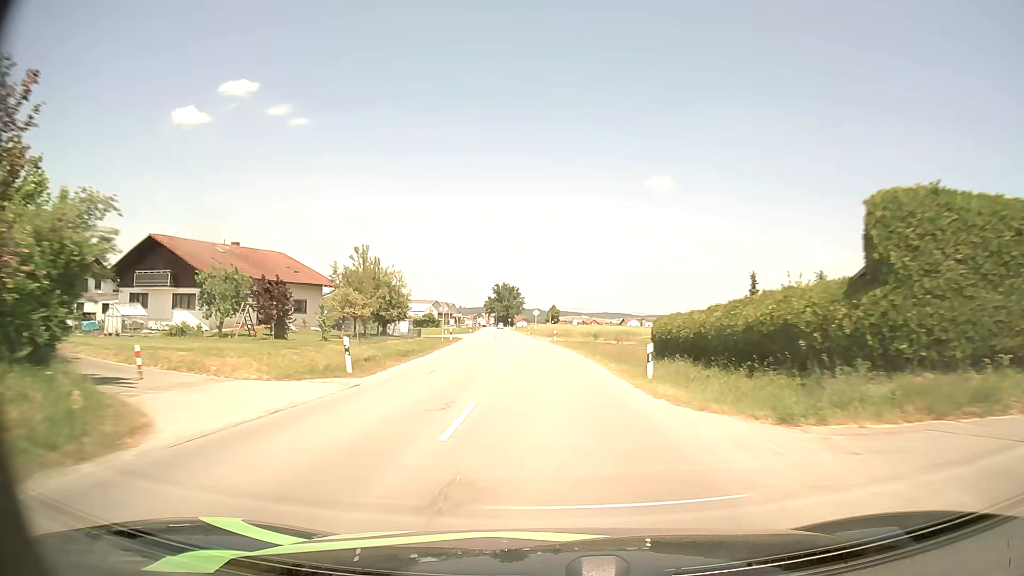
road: secondary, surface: asphalt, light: Day
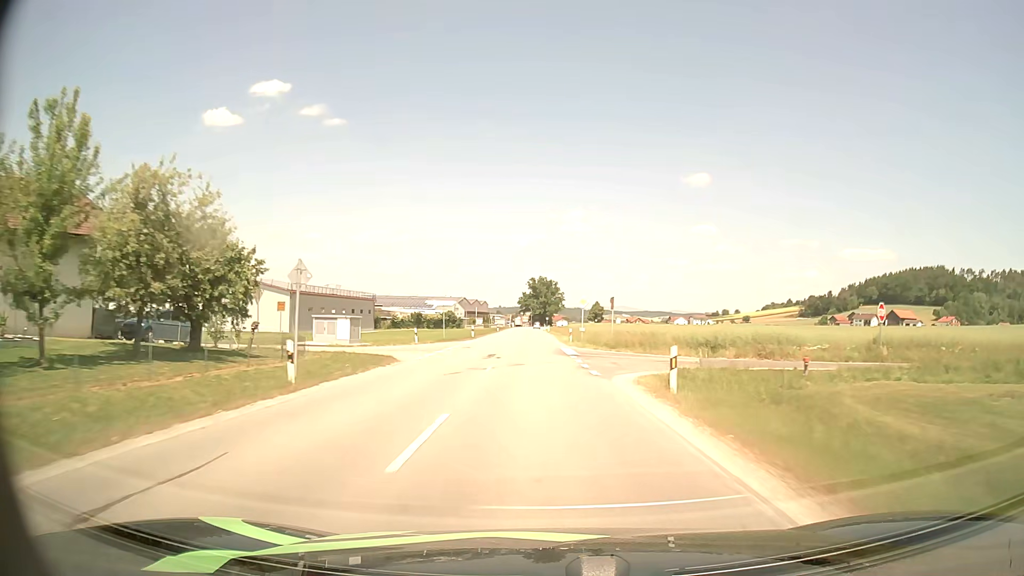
(-1.0, +37.9) m; -3°
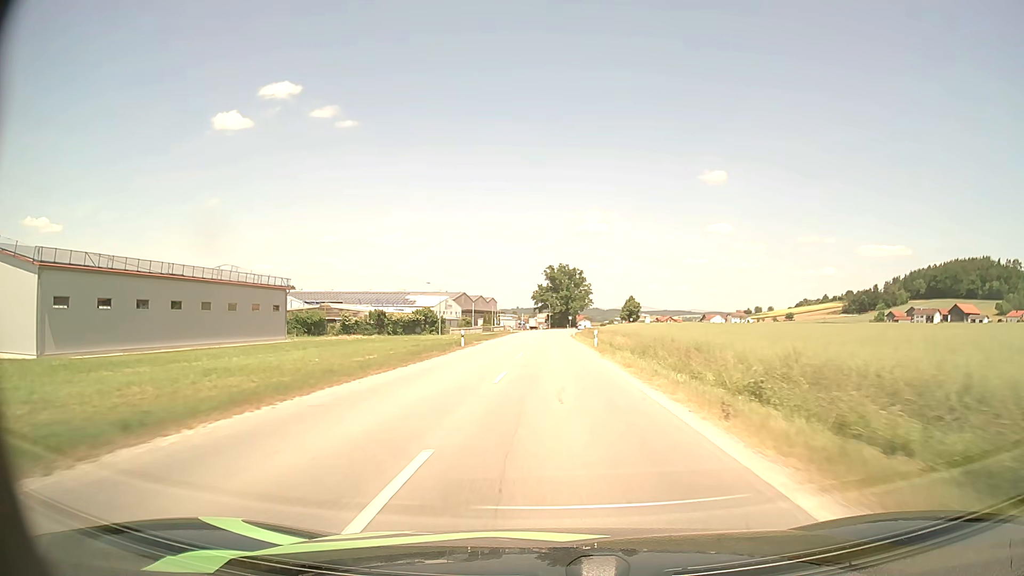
(-1.7, +62.8) m; -2°
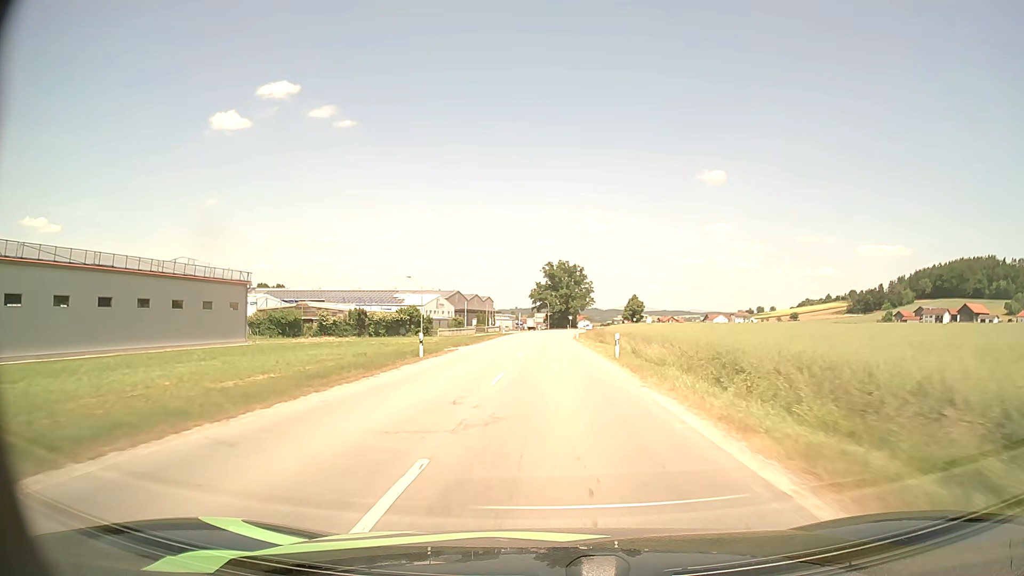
(0.0, +12.5) m; 0°
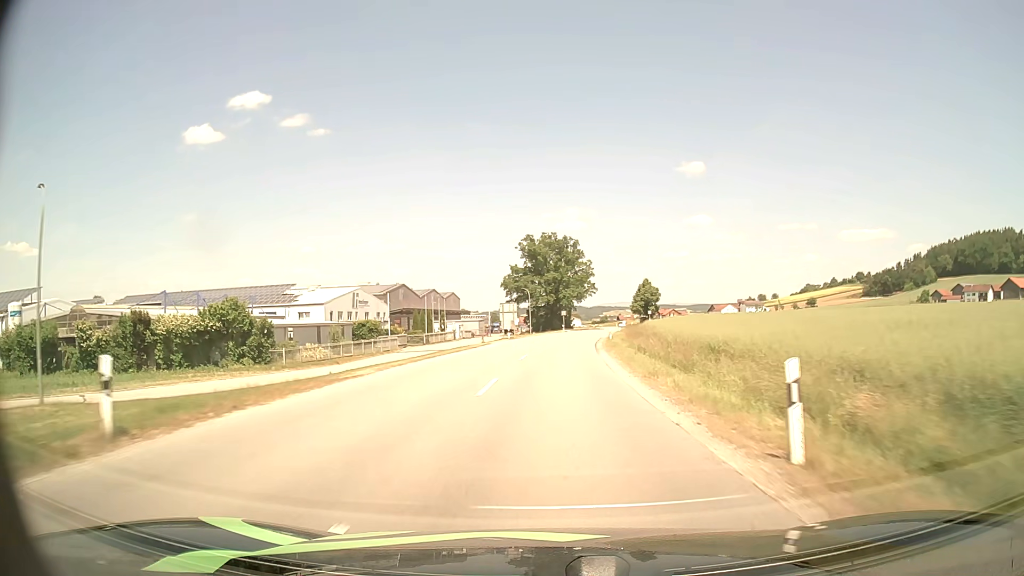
(+0.5, +62.3) m; +1°
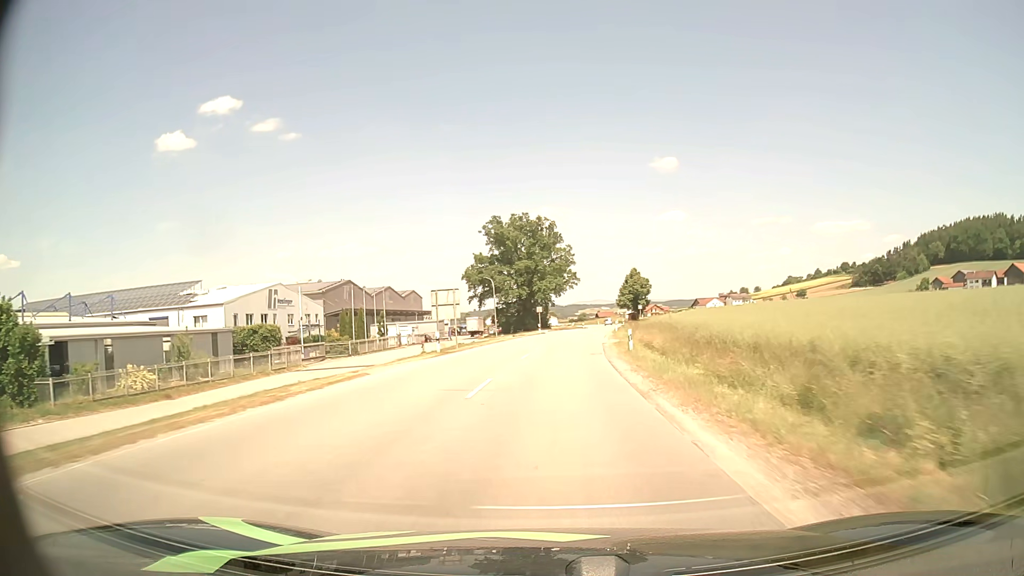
(+0.4, +24.6) m; +2°
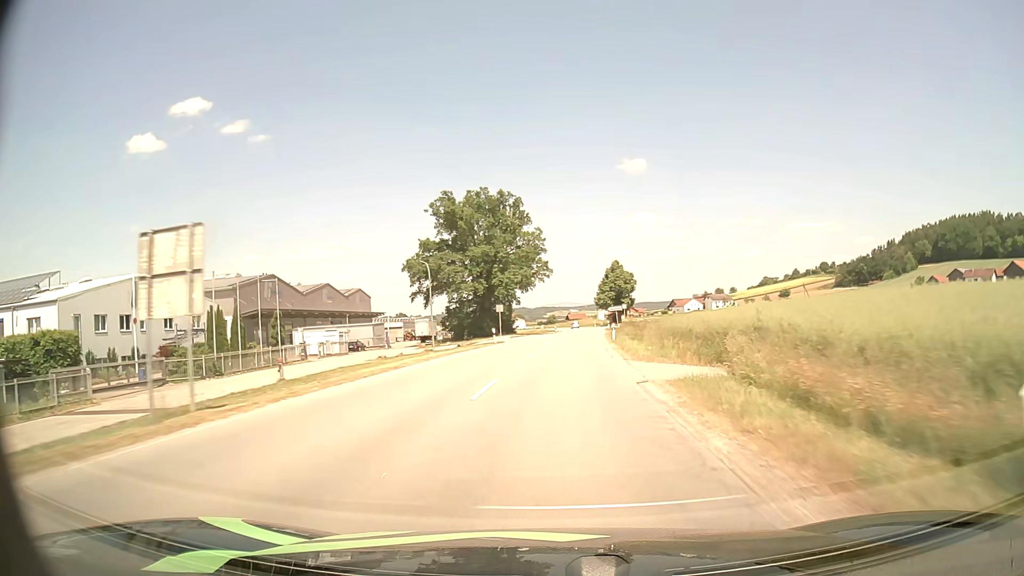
(+0.6, +24.3) m; +3°
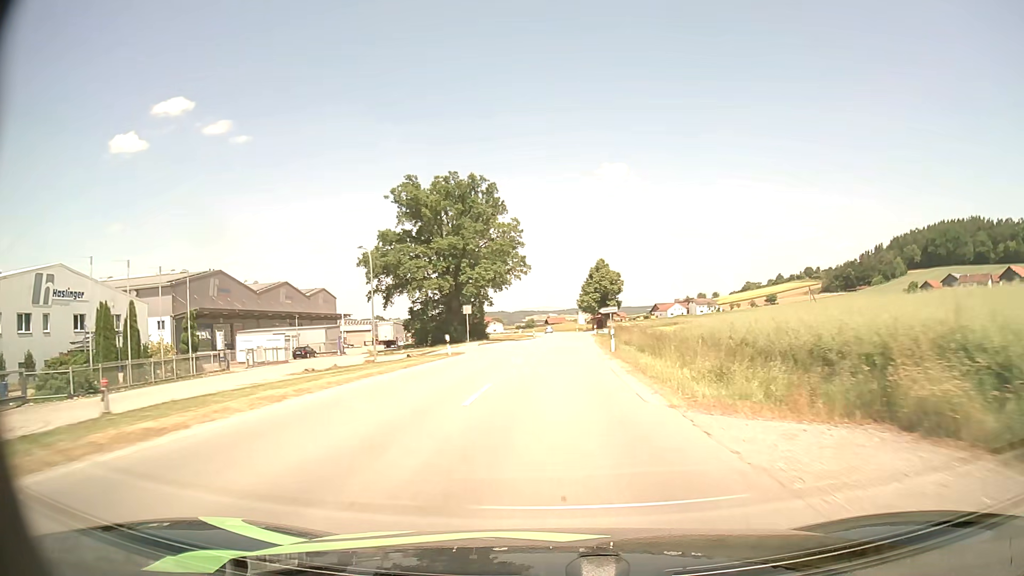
(+0.2, +12.1) m; +2°
(0, +10) (0, +20) (+1, +30) (+1, +40) (+2, +50) (+2, +60) (+3, +70) (+3, +80) (+3, +90) (+4, +100) m
